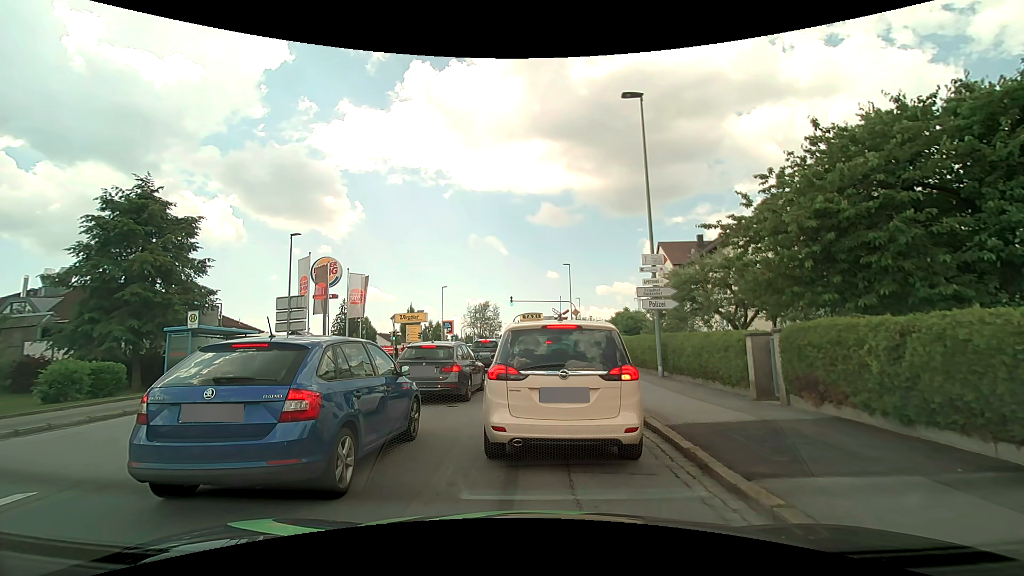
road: tertiary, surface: asphalt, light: Day
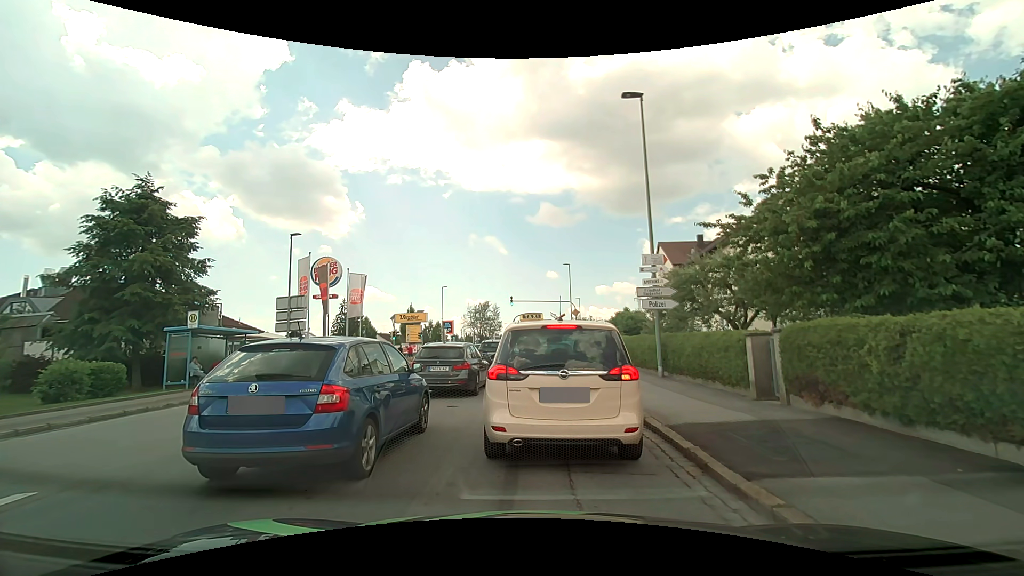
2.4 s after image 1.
(0.0, 0.0) m; 0°
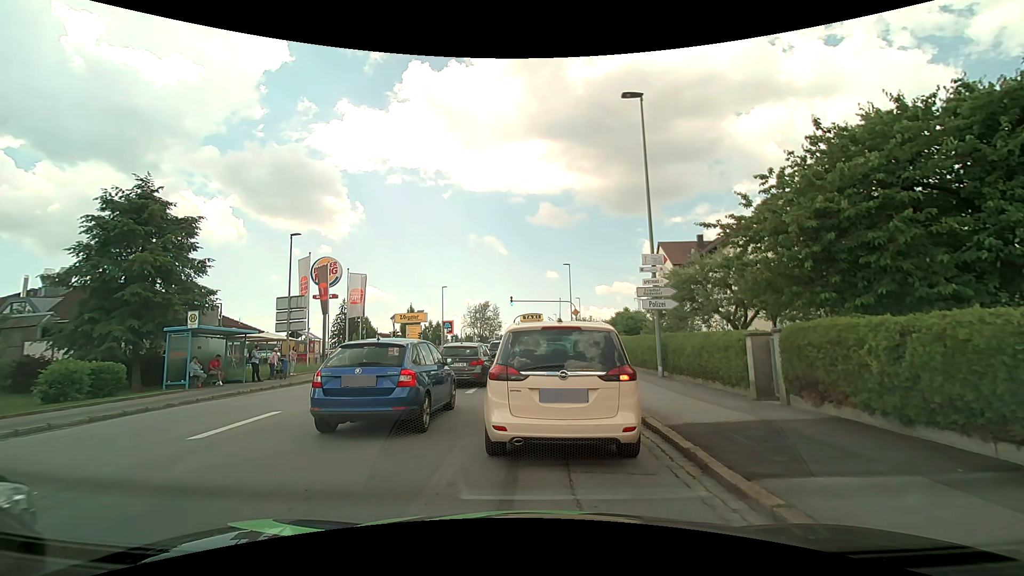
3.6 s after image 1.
(0.0, 0.0) m; 0°
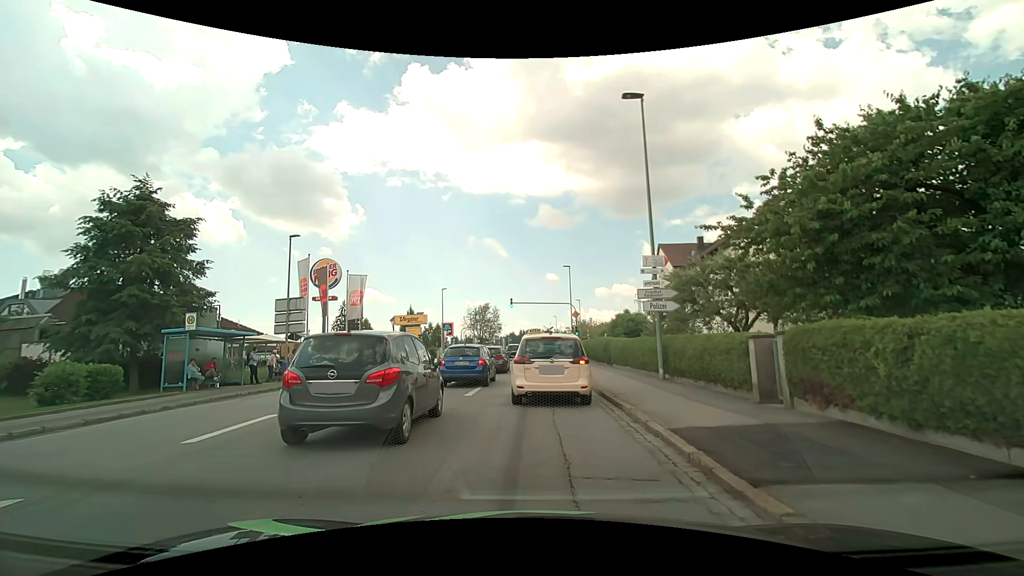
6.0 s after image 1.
(0.0, +0.2) m; 0°
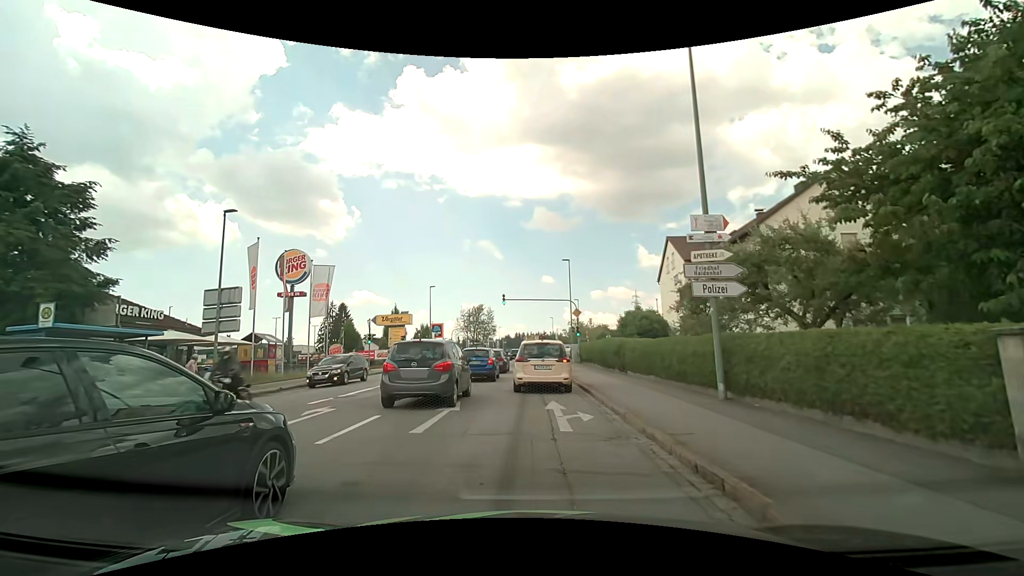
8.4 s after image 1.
(+0.1, +6.2) m; +1°
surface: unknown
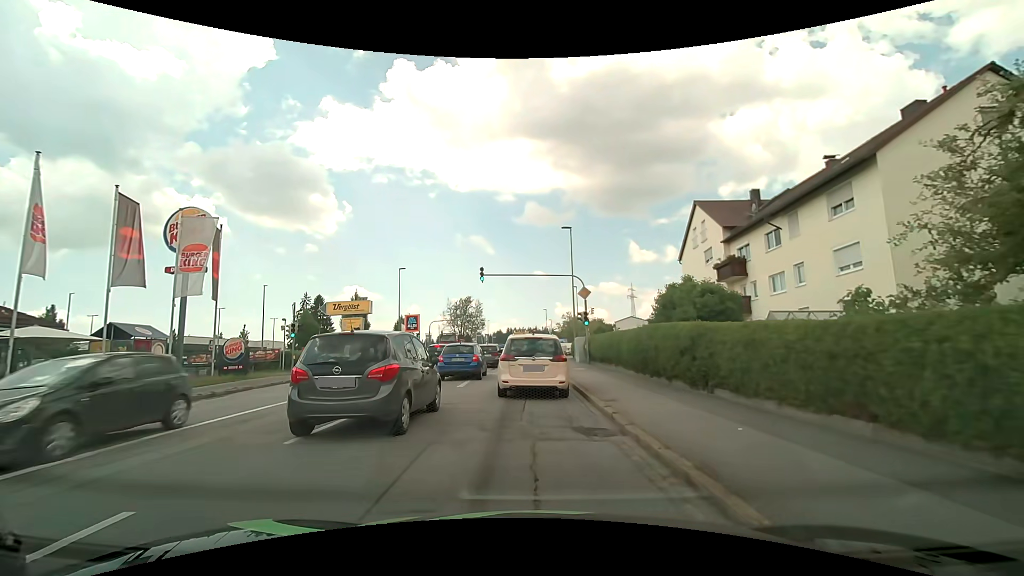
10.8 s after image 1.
(+0.2, +12.0) m; +1°
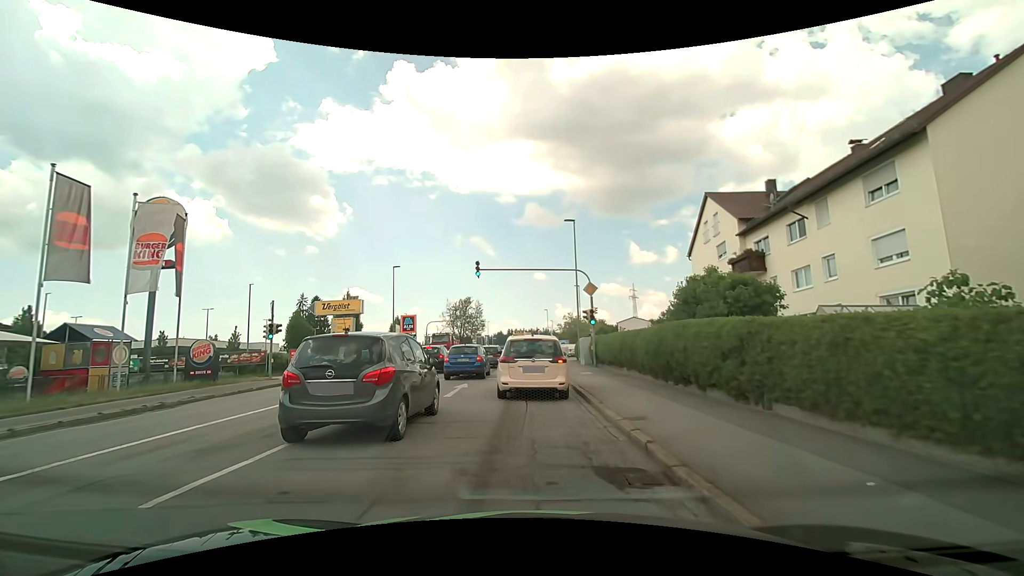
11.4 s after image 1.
(0.0, +2.6) m; -1°
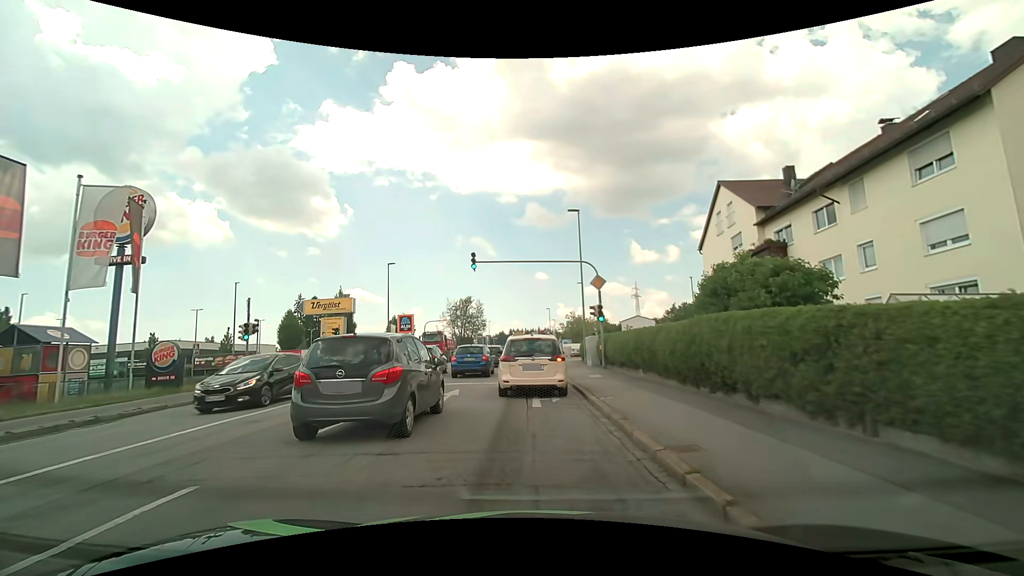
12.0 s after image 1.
(0.0, +2.5) m; 0°
(0, +10) (0, +20) (0, +30) (0, +40) (0, +50) (0, +60) (0, +70) (0, +80) (0, +90) (0, +100) m
